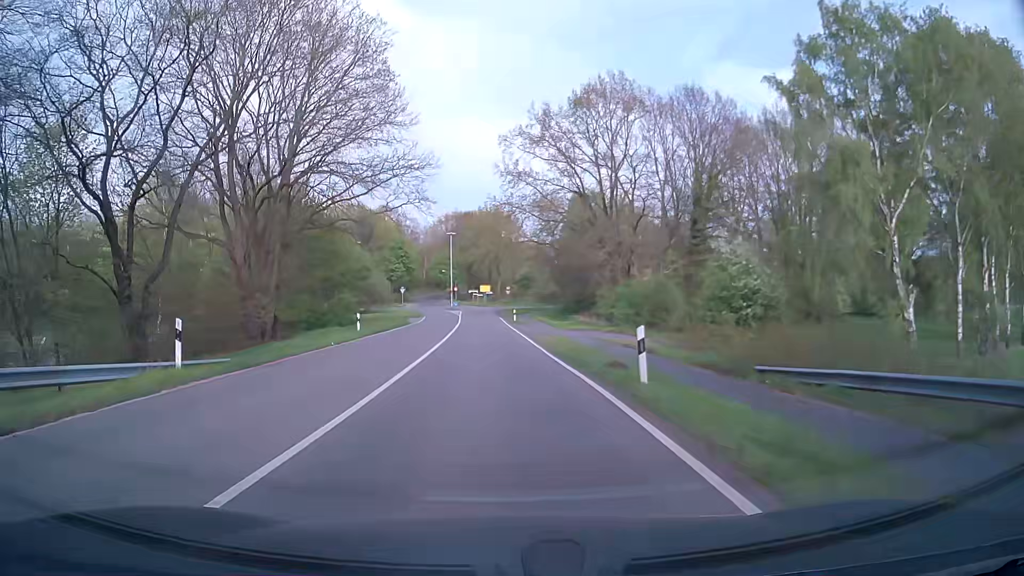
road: primary_link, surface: asphalt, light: Day
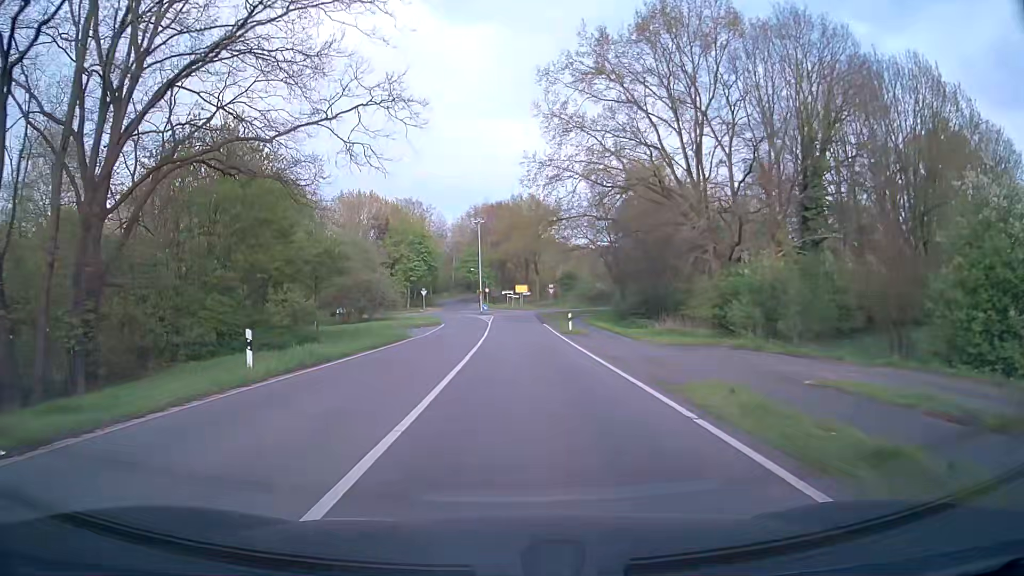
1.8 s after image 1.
(-0.8, +18.7) m; -3°
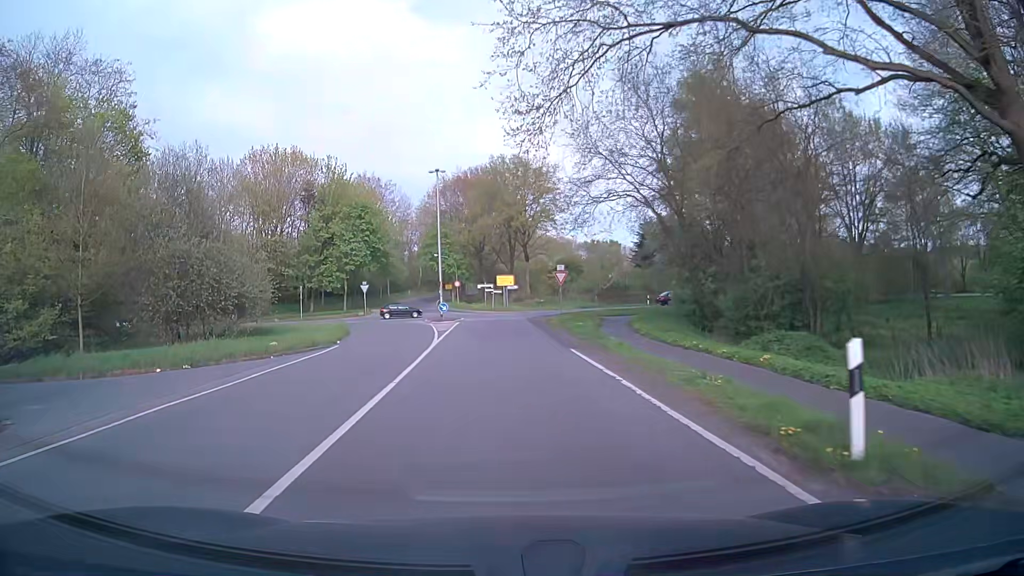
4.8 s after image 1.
(+0.4, +32.2) m; +1°
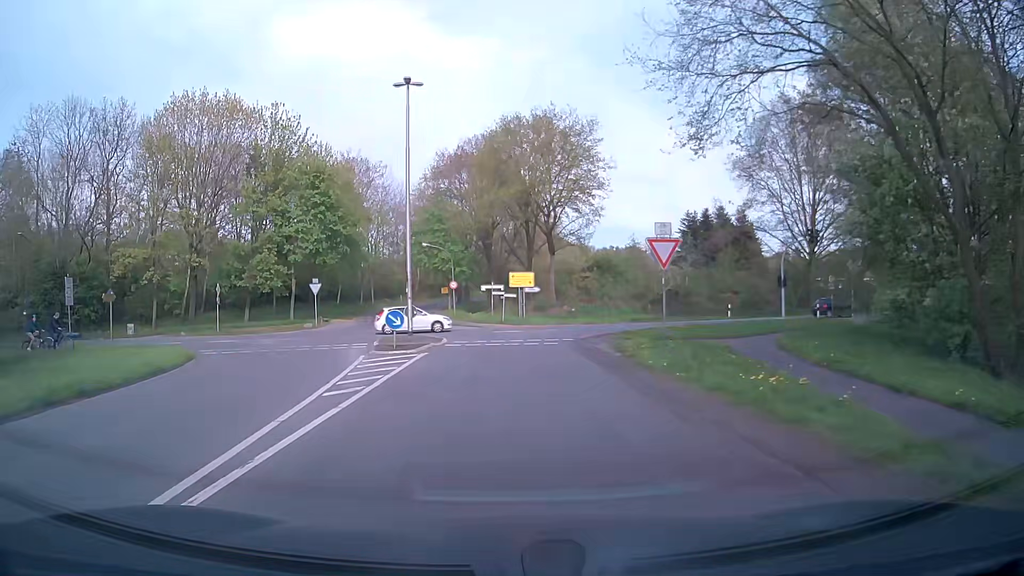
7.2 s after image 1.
(-0.3, +23.3) m; -1°
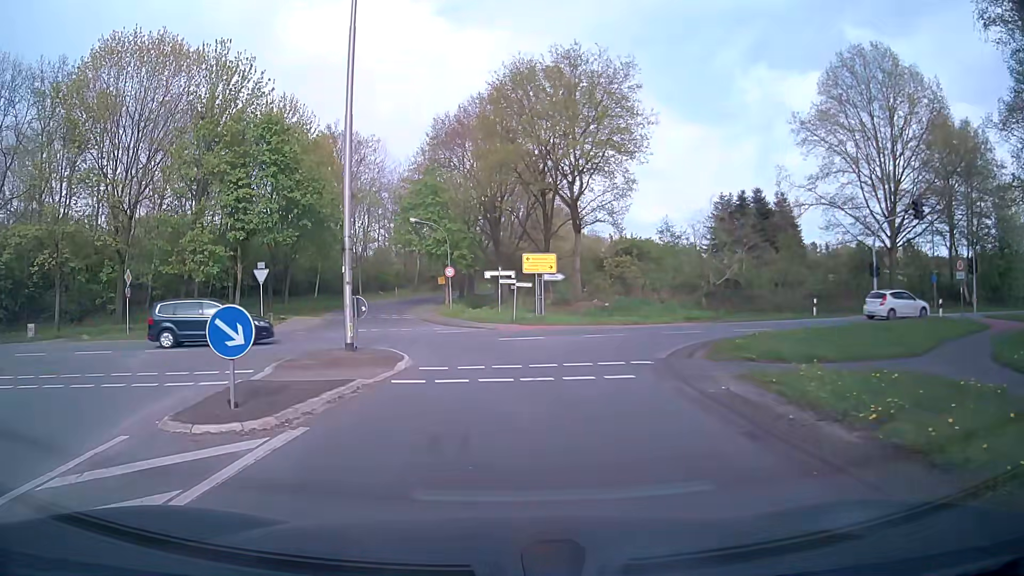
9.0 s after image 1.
(0.0, +12.8) m; 0°
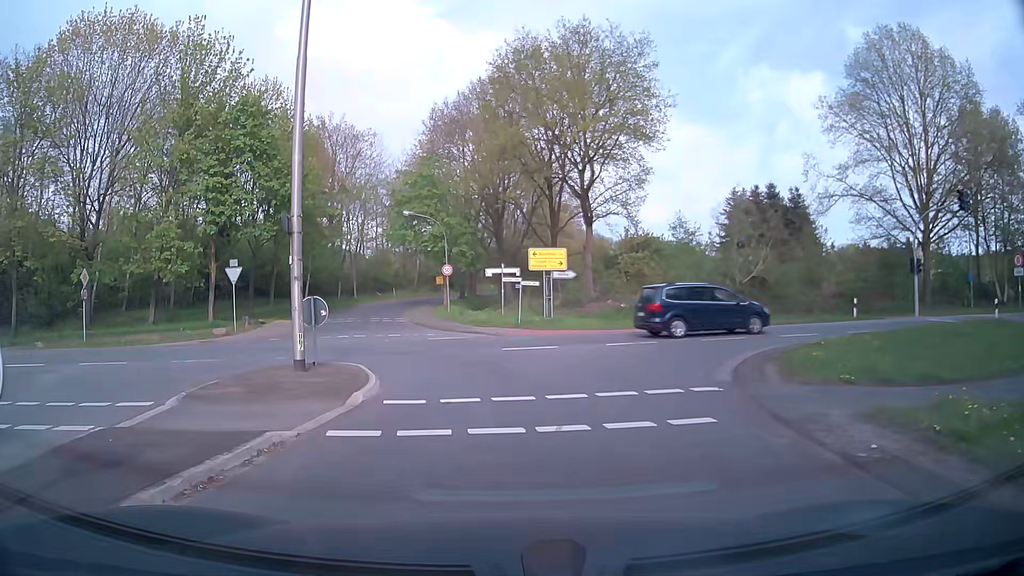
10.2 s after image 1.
(0.0, +4.1) m; -2°
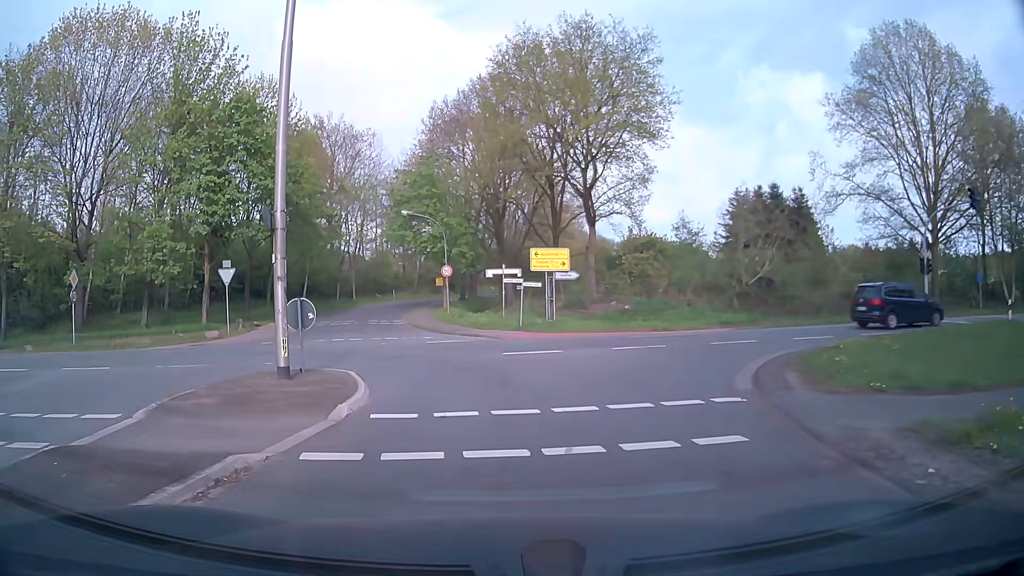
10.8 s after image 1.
(0.0, +0.9) m; -1°
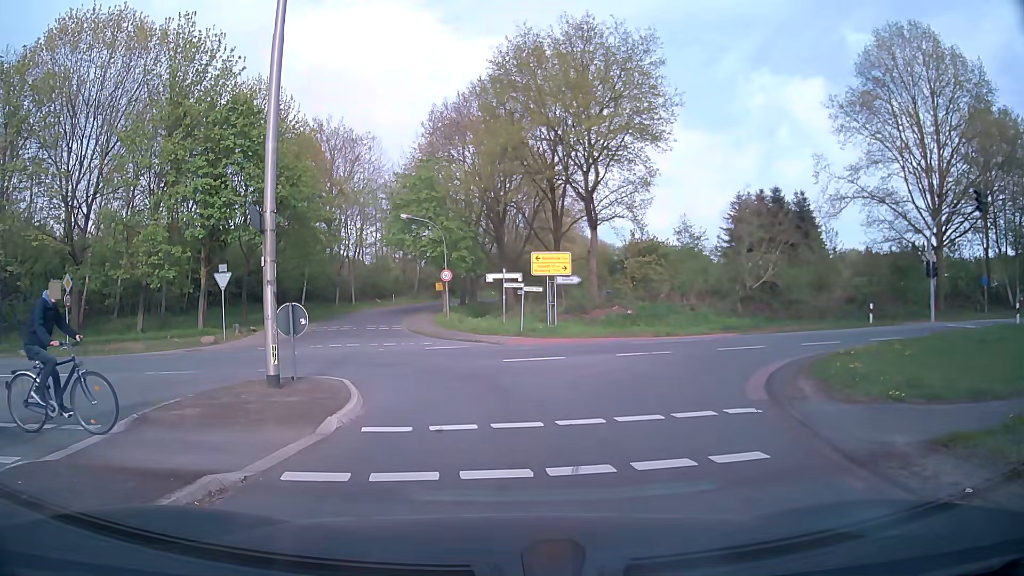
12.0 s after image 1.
(0.0, +0.5) m; 0°
